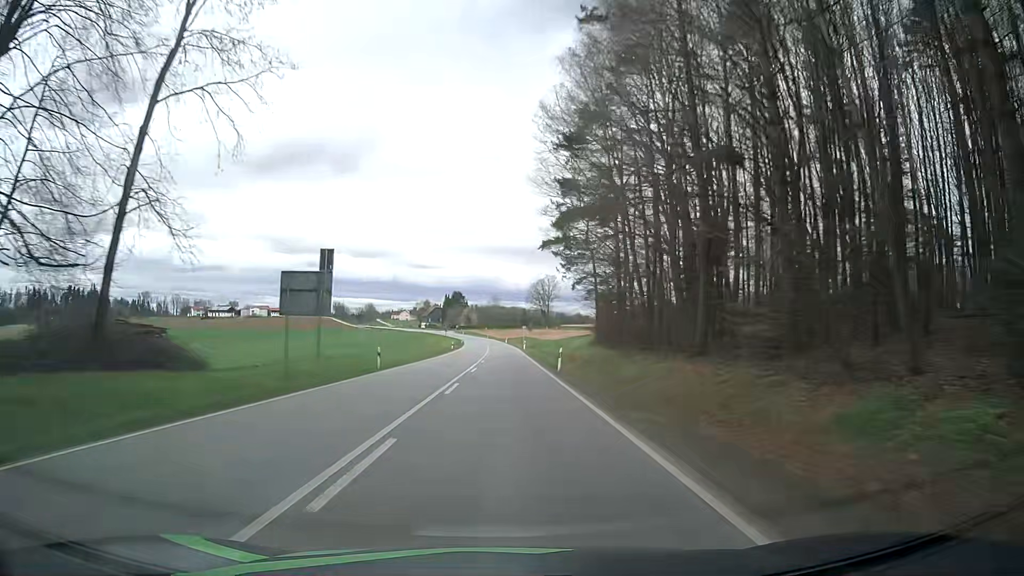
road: secondary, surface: asphalt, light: Day
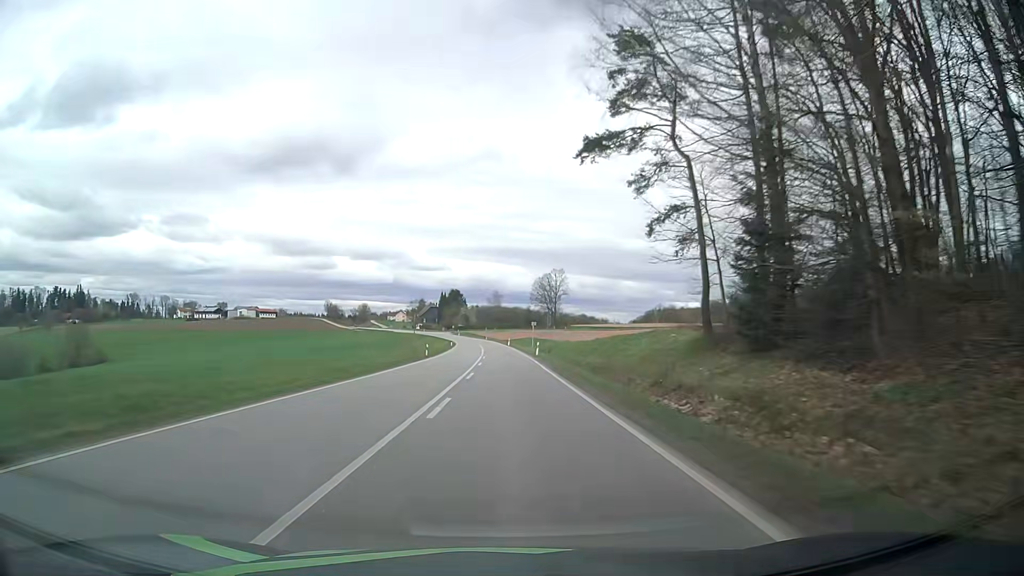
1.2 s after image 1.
(0.0, +29.4) m; 0°
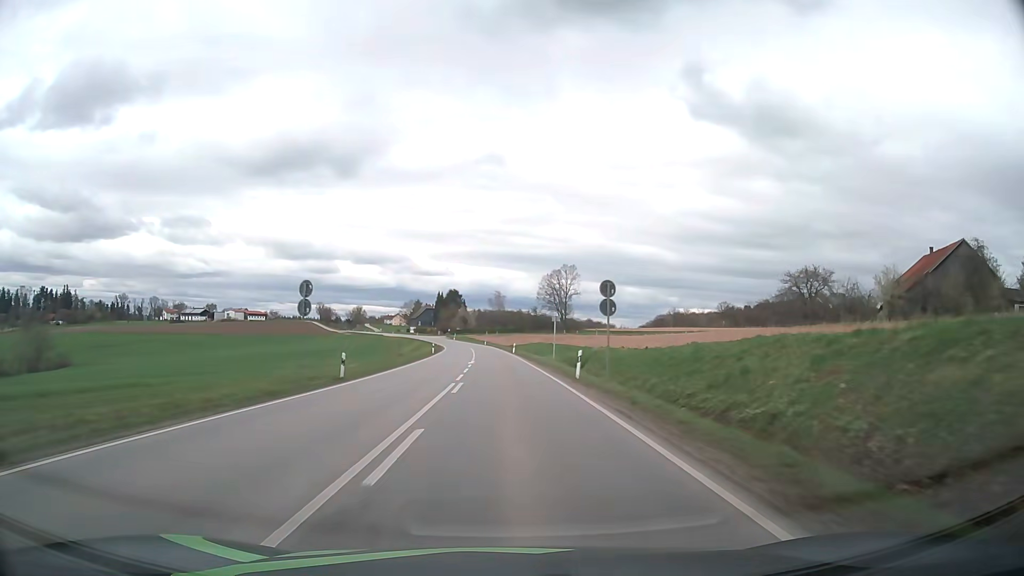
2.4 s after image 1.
(-0.1, +29.4) m; 0°
(0, +10) (0, +20) (0, +30) (0, +40) (-1, +50) (-1, +60) (-2, +70) (-2, +80) (-3, +90) (-4, +100) m
